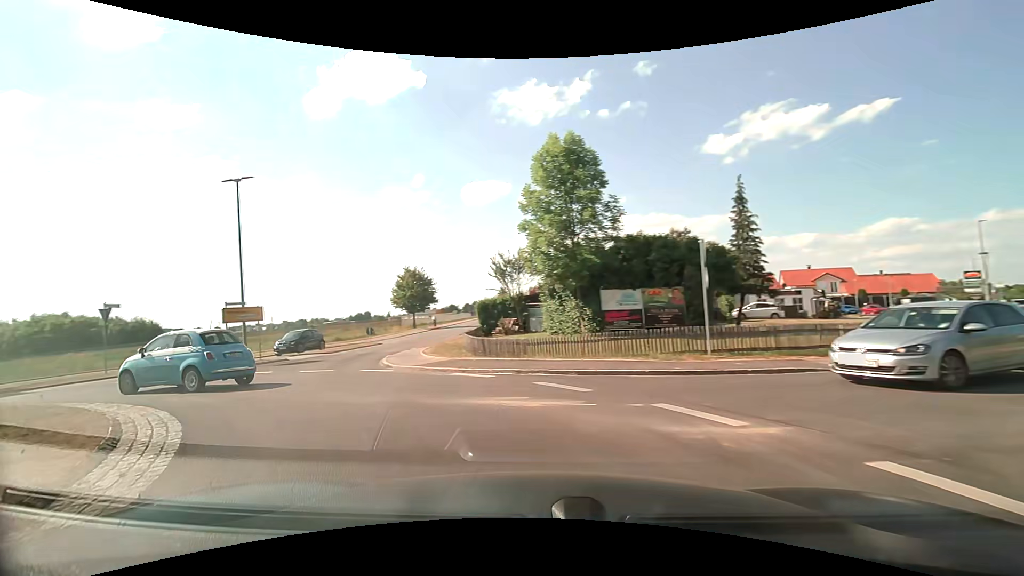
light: Day
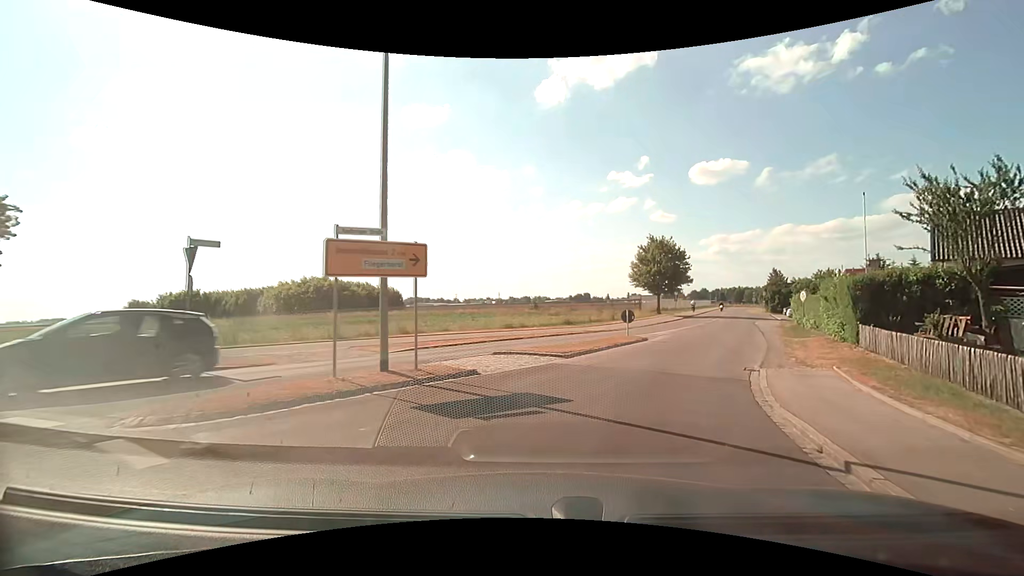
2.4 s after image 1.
(-6.7, +15.3) m; -28°
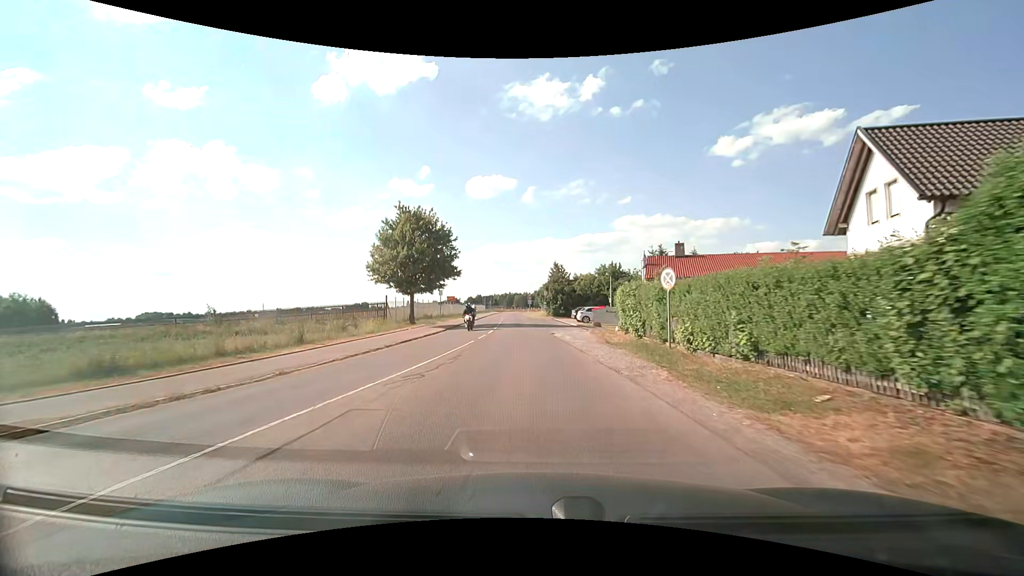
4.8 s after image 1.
(+6.6, +22.3) m; +25°
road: unclassified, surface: asphalt
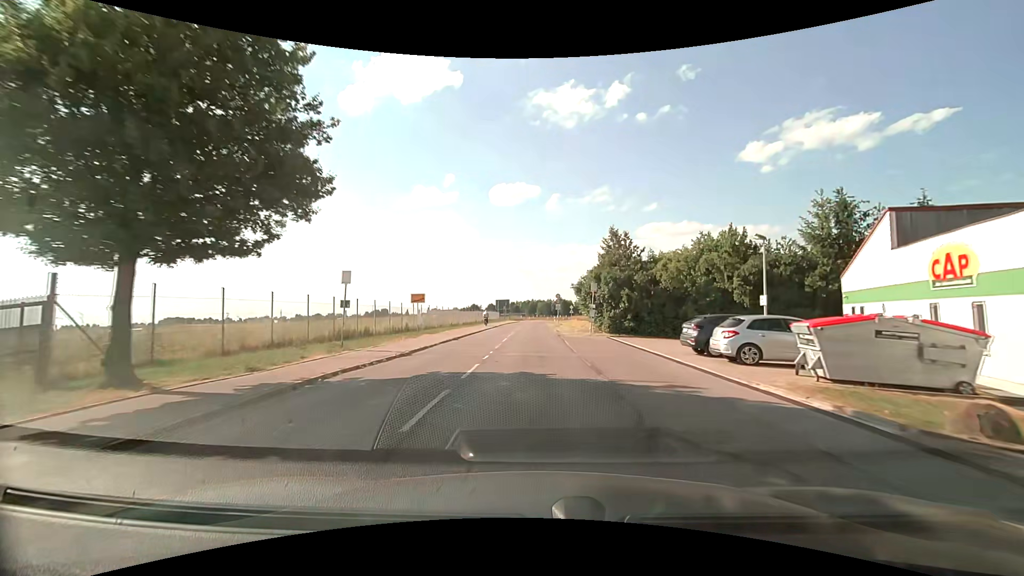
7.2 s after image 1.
(-1.1, +30.5) m; -3°
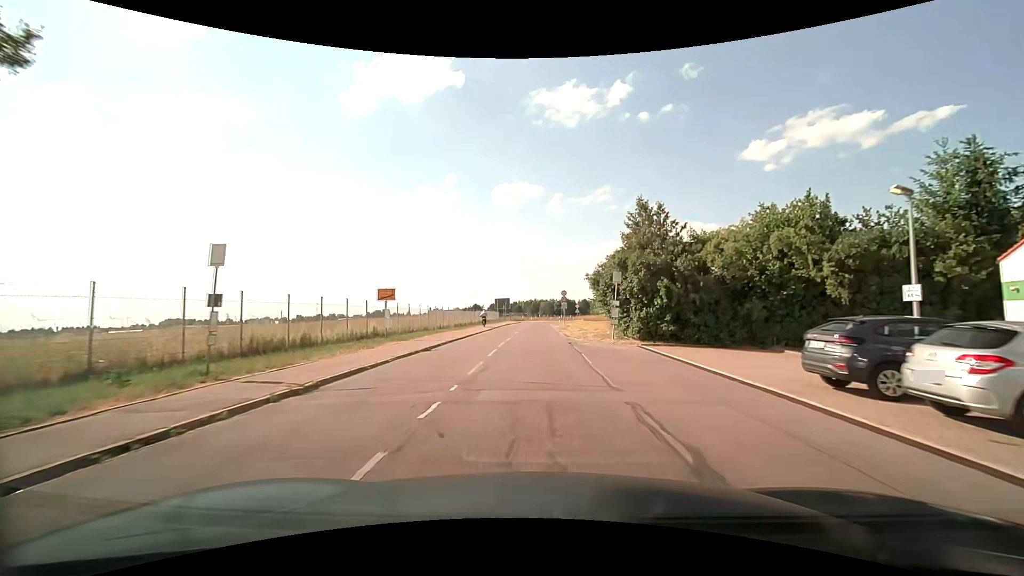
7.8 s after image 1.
(0.0, +8.4) m; 0°
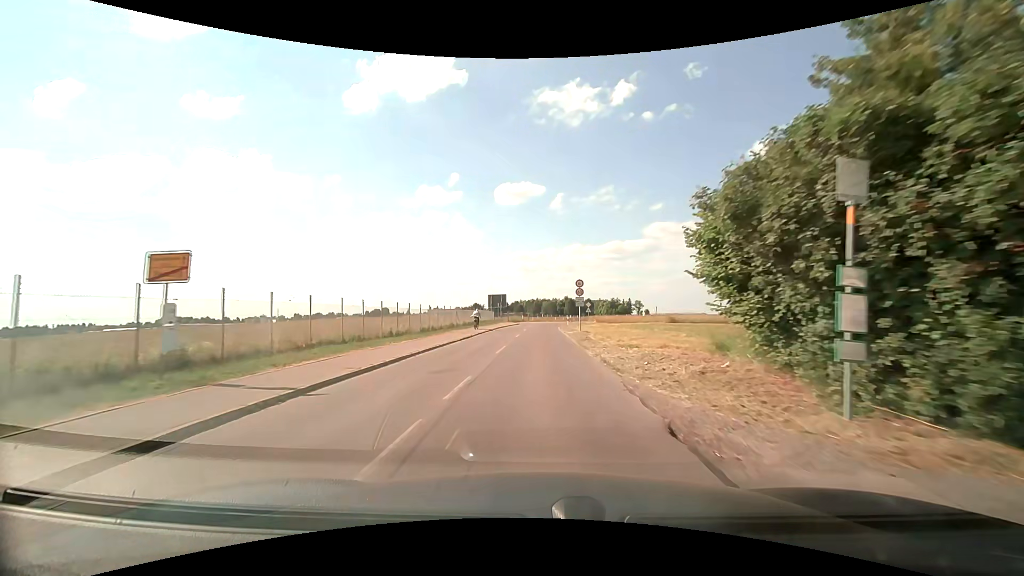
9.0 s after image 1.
(-0.1, +17.3) m; 0°
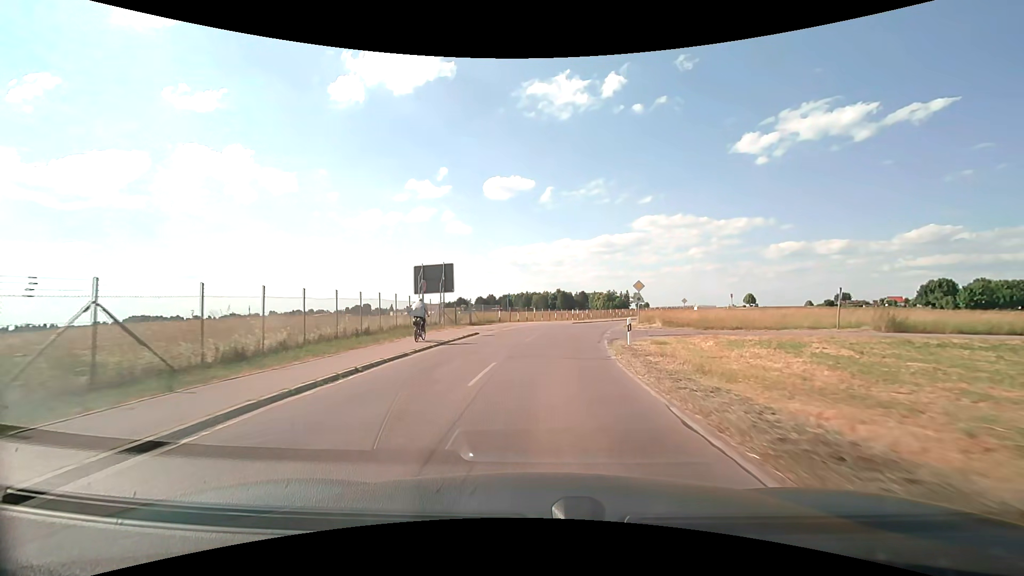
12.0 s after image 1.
(0.0, +43.8) m; +1°
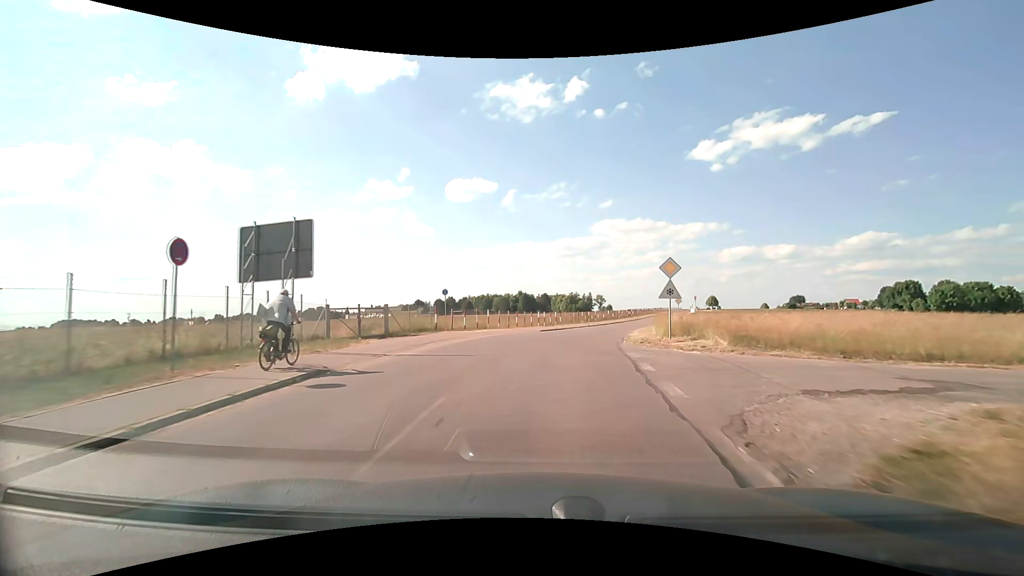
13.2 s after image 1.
(+0.5, +16.8) m; +4°
(0, +10) (+1, +20) (+3, +30) (+5, +40) (+8, +49) (+11, +59) (+14, +68) (+17, +78) (+20, +87) (+24, +97) m
